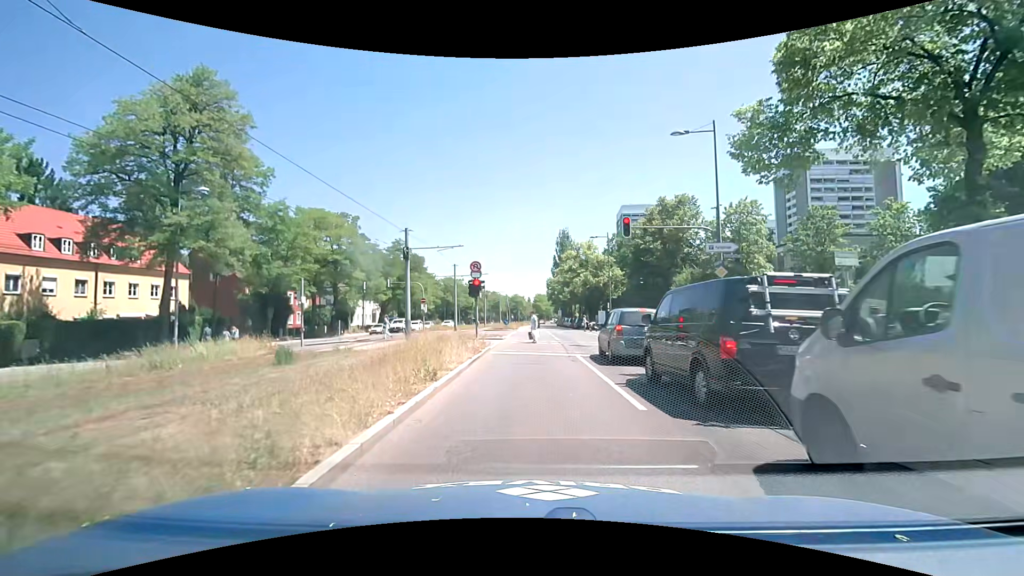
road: secondary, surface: asphalt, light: Day
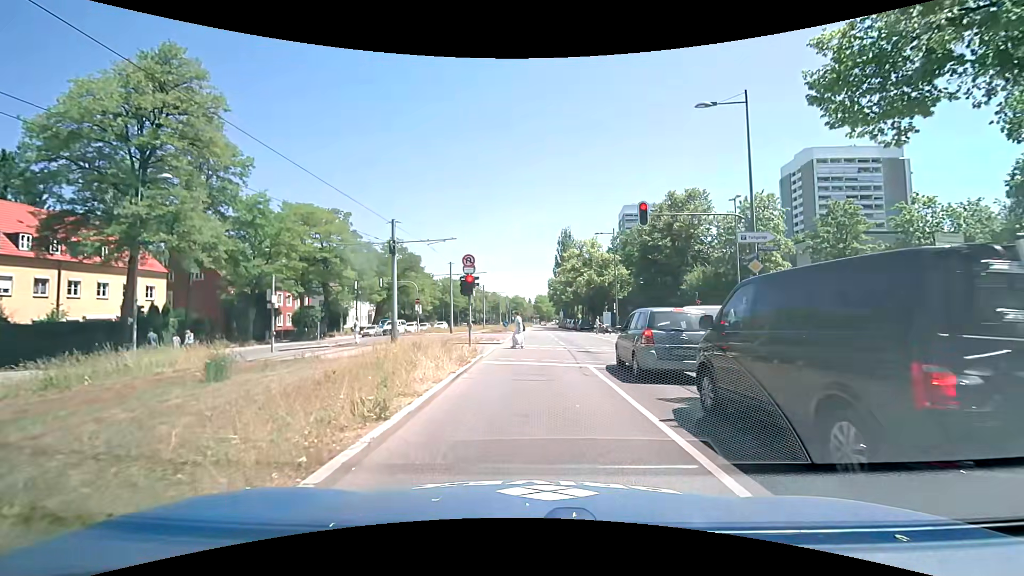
(0.0, +3.2) m; 0°
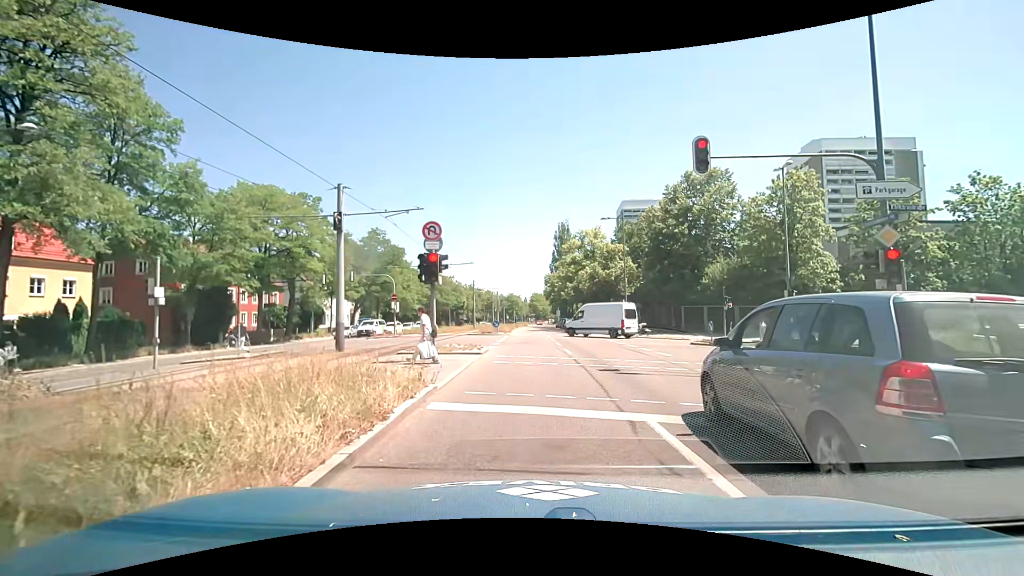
(0.0, +7.2) m; +1°
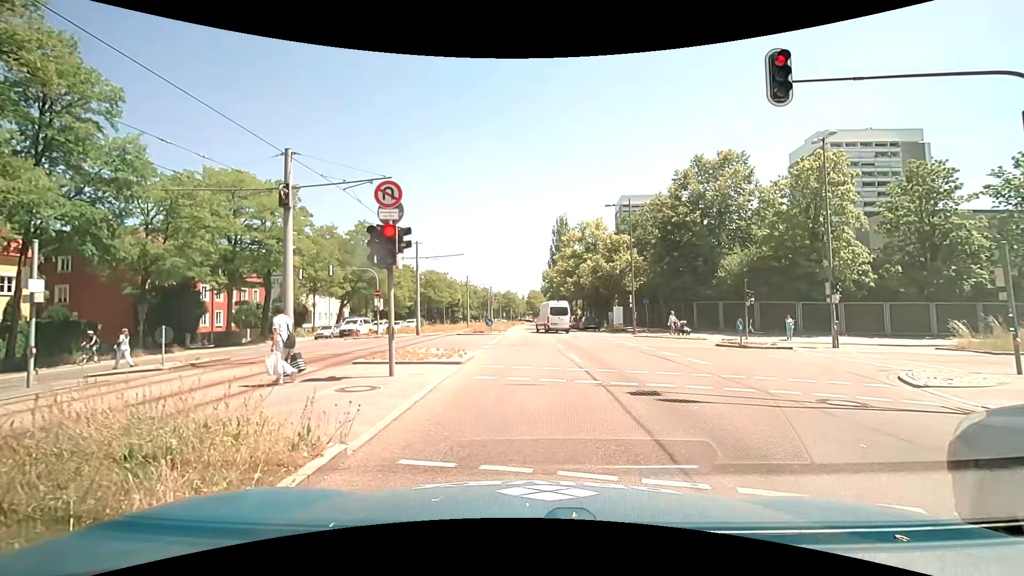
(0.0, +4.0) m; -1°
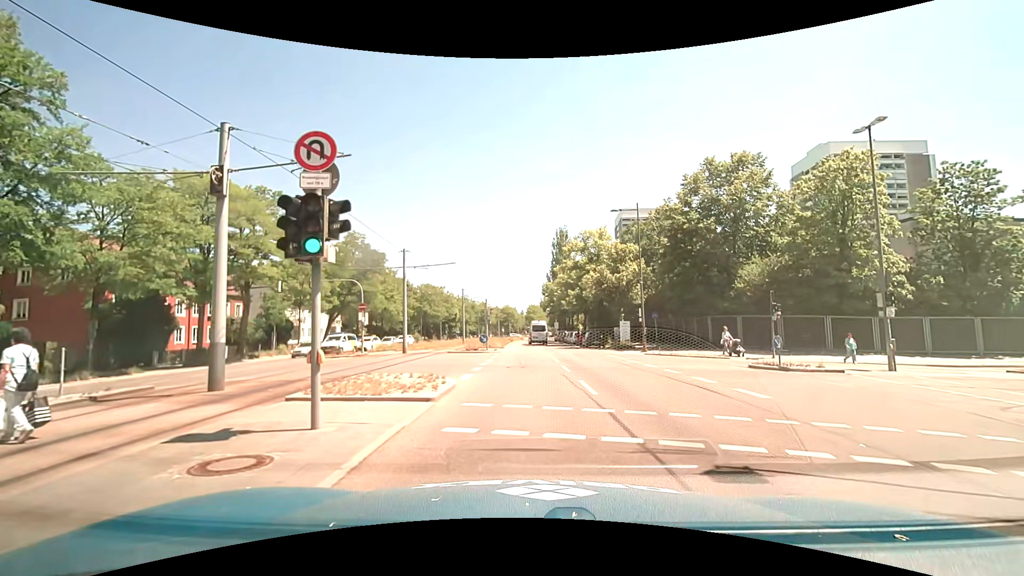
(0.0, +4.1) m; +2°
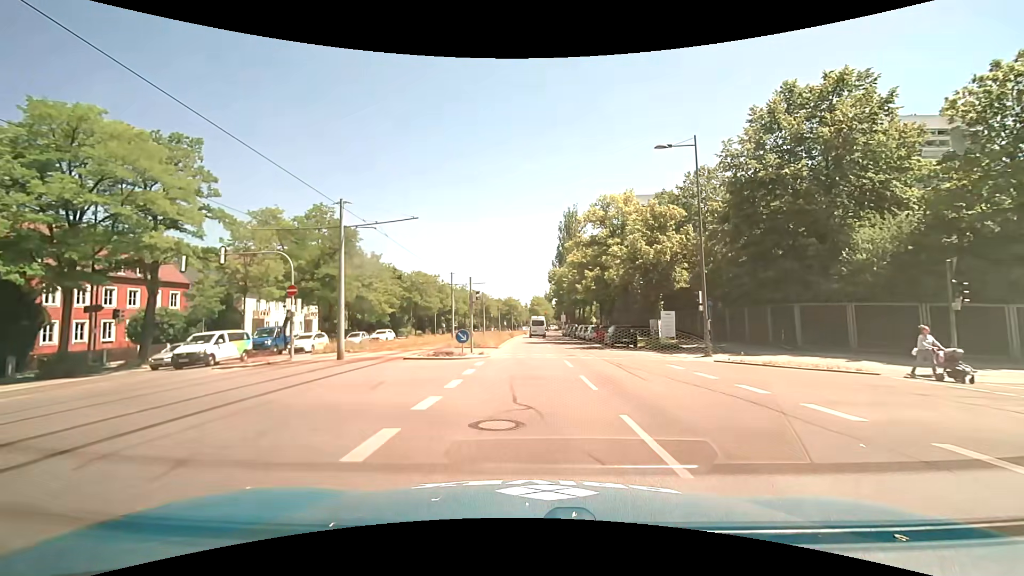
(-0.3, +12.8) m; -2°
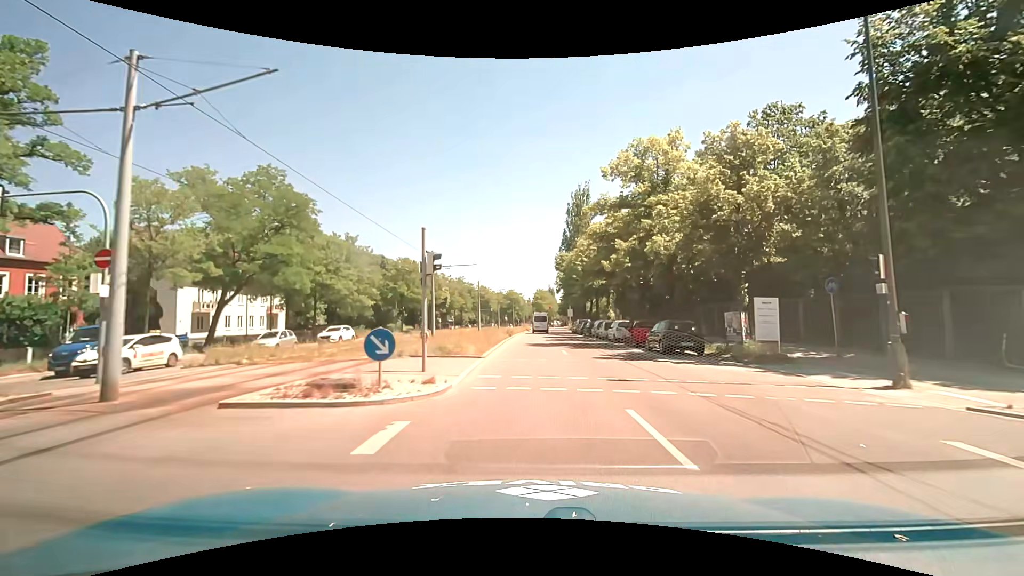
(-0.1, +12.3) m; -1°
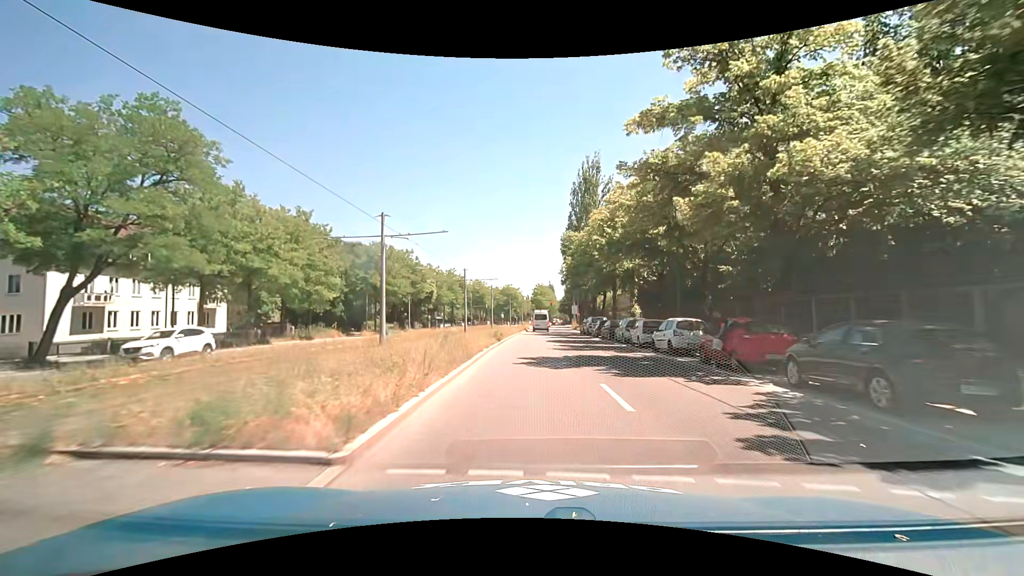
(+0.1, +13.5) m; 0°
